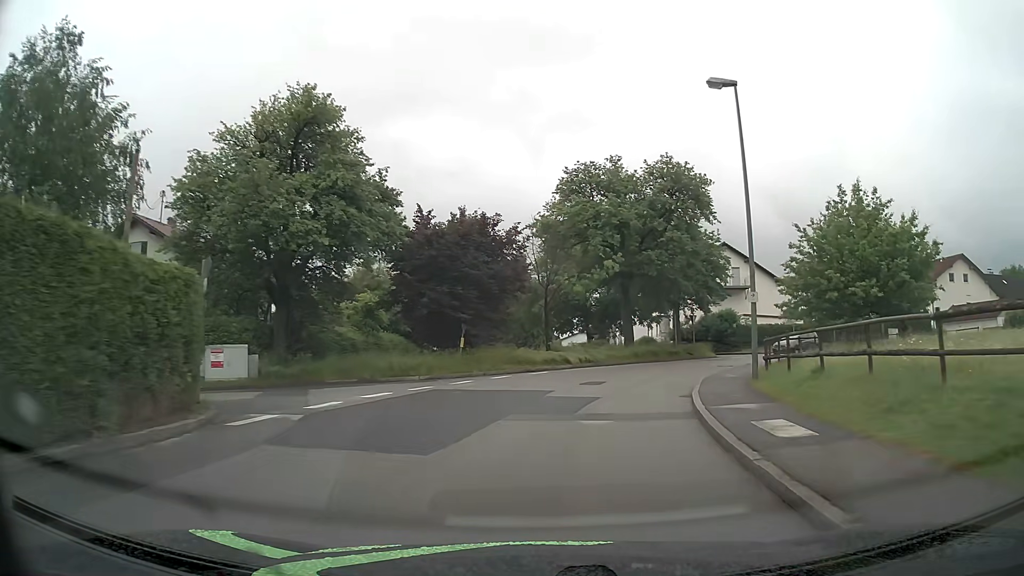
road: unclassified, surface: asphalt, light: Day
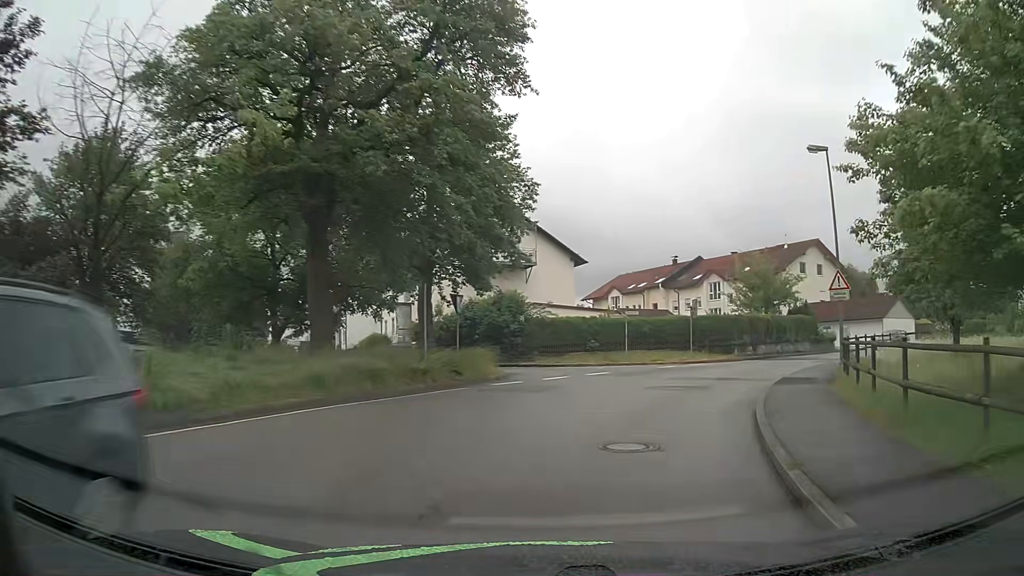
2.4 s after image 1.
(+4.0, +22.7) m; +22°
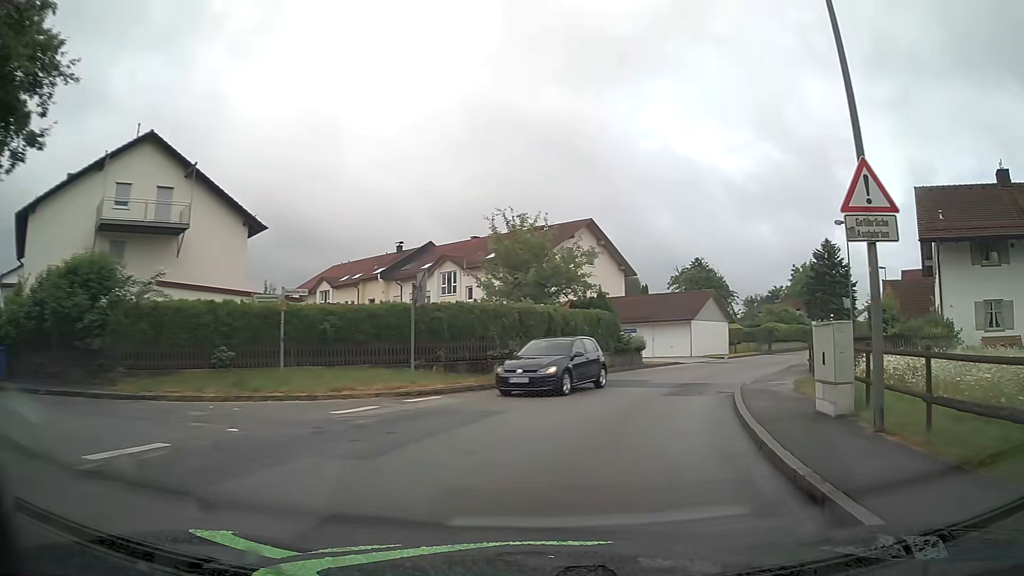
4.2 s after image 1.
(+3.2, +16.6) m; +23°
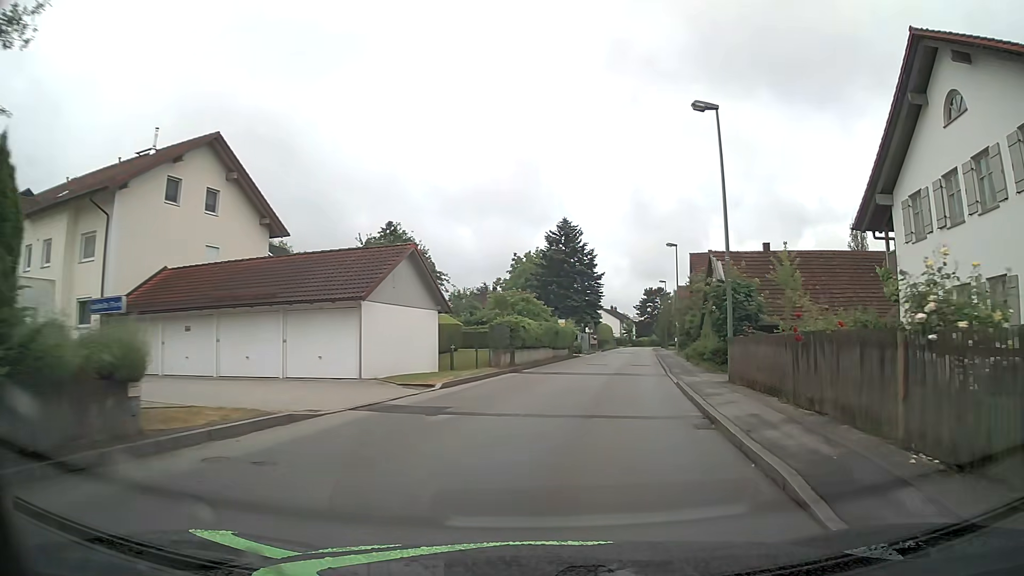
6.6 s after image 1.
(+5.5, +23.0) m; +26°
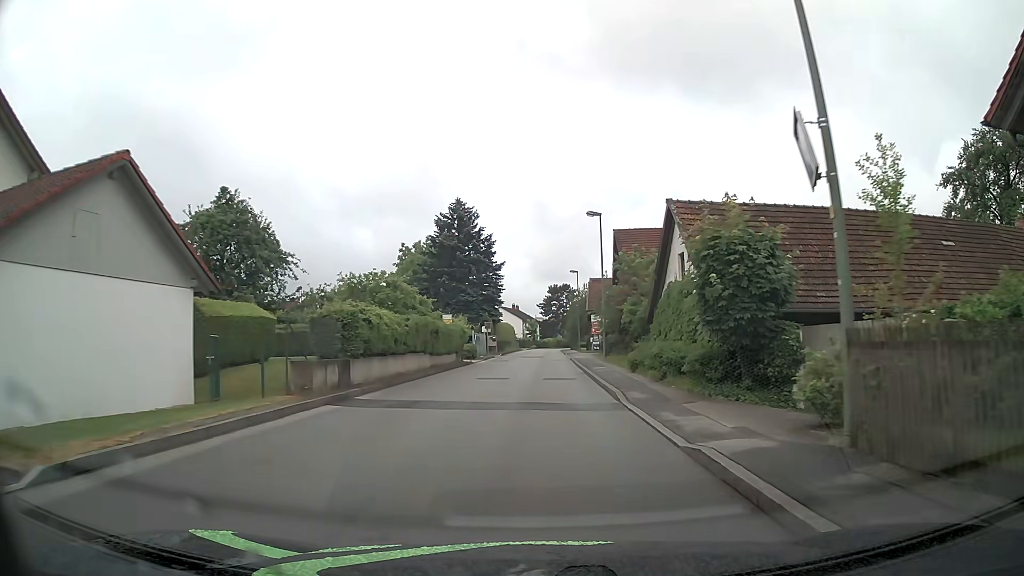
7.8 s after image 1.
(+1.1, +12.6) m; +9°
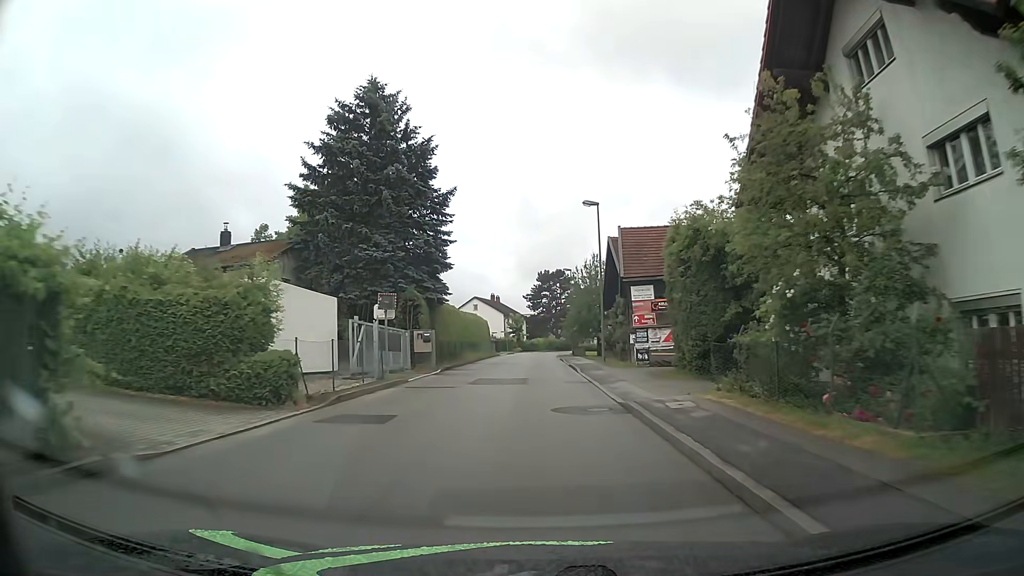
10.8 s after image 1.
(+0.1, +34.2) m; +1°
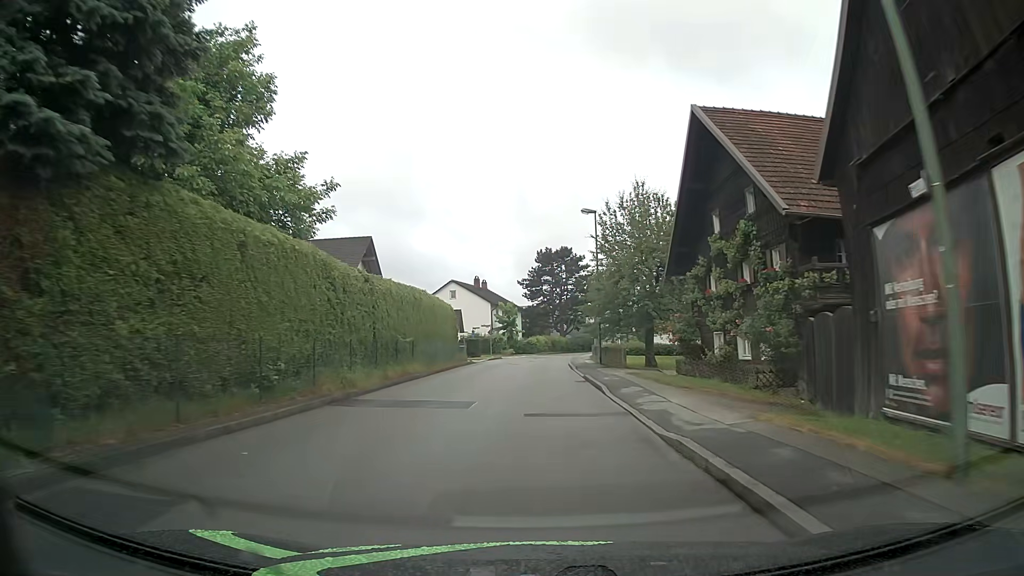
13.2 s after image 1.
(0.0, +28.8) m; 0°
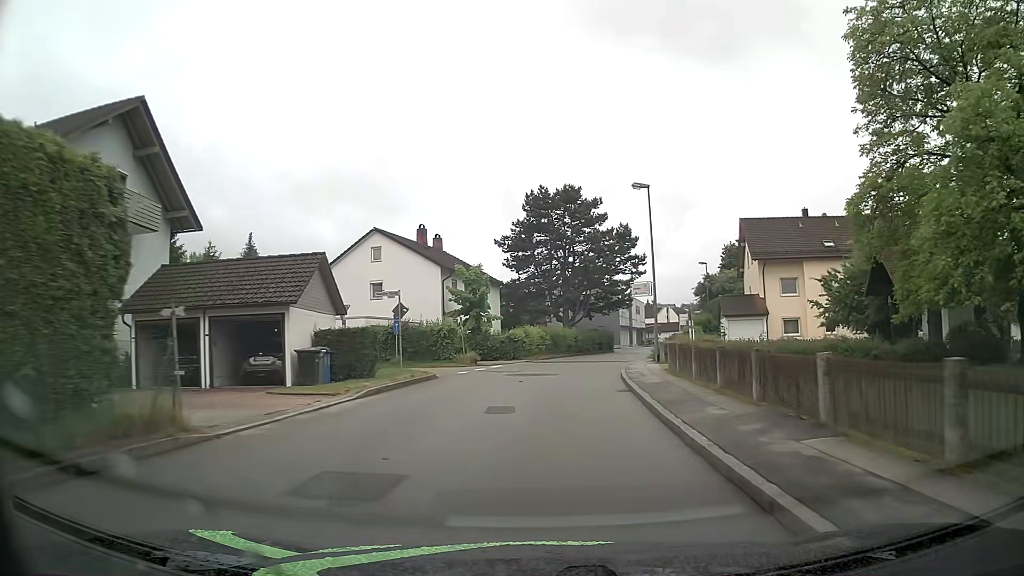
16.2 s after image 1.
(+0.1, +36.4) m; 0°
(0, +10) (+1, +20) (+2, +30) (+4, +40) (+7, +49) (+11, +58) (+15, +68) (+19, +77) (+23, +86) (+27, +95) m
